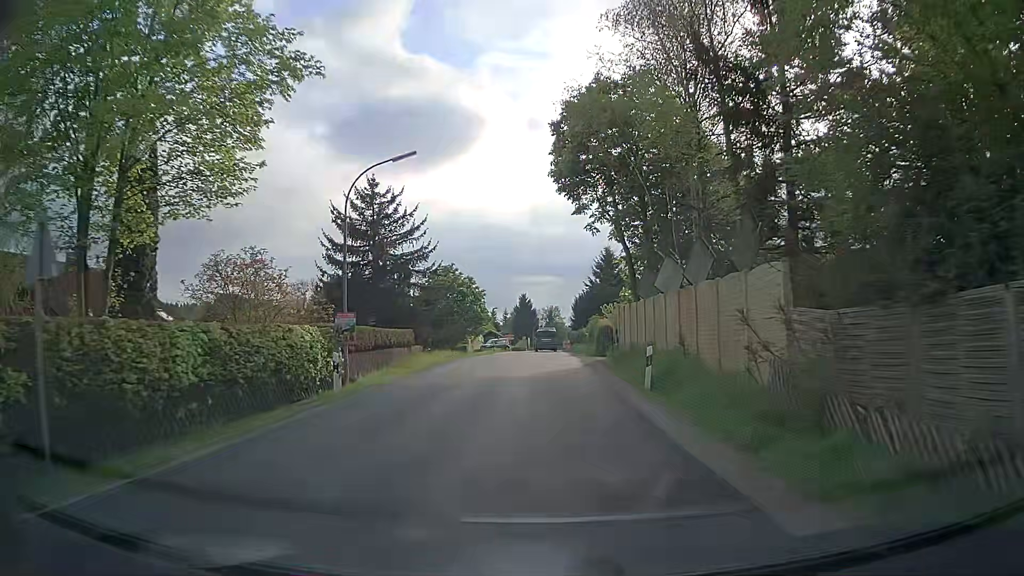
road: secondary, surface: asphalt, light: Day
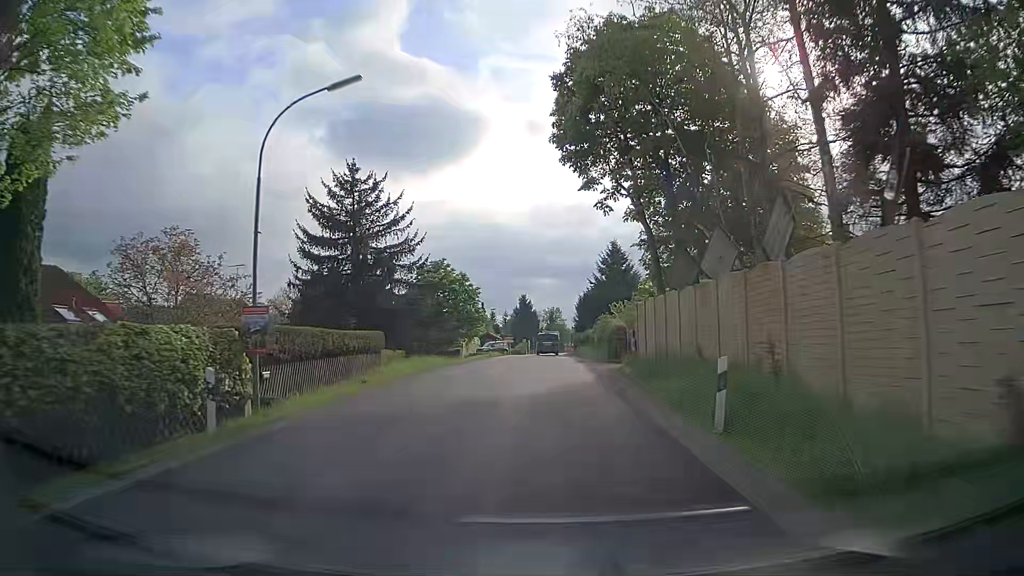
(0.0, +6.1) m; 0°
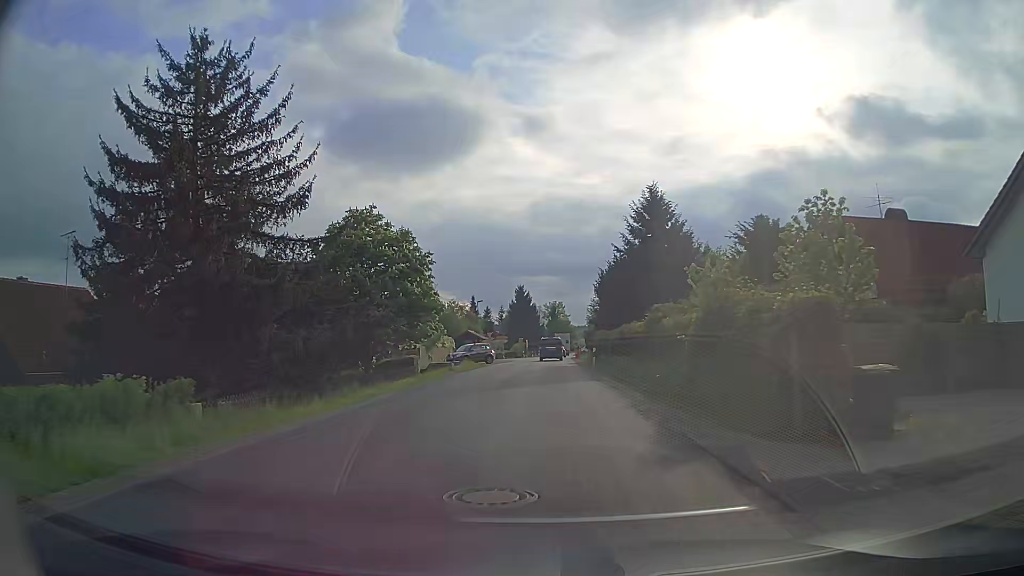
(-0.1, +24.1) m; -1°
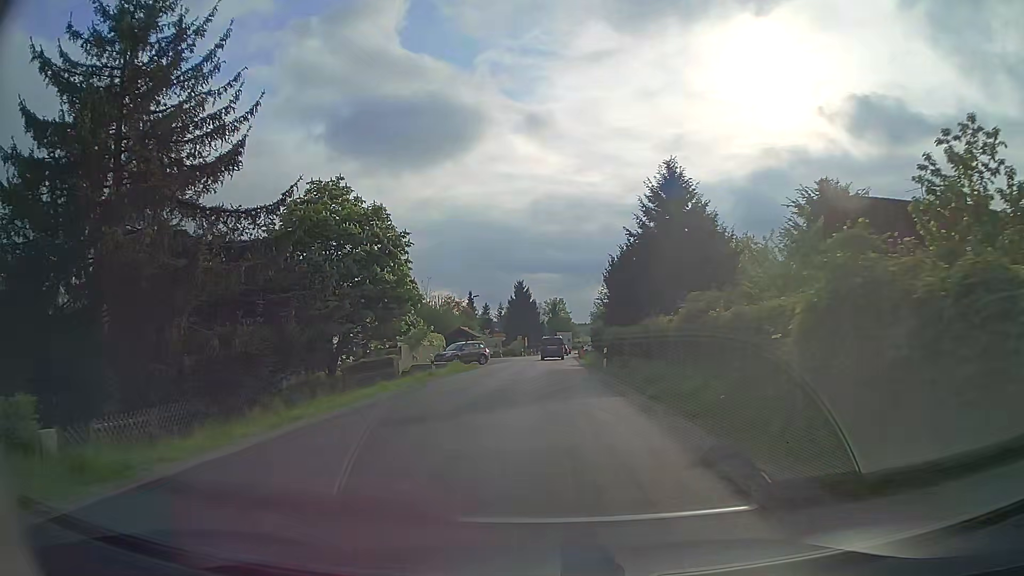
(0.0, +5.8) m; 0°
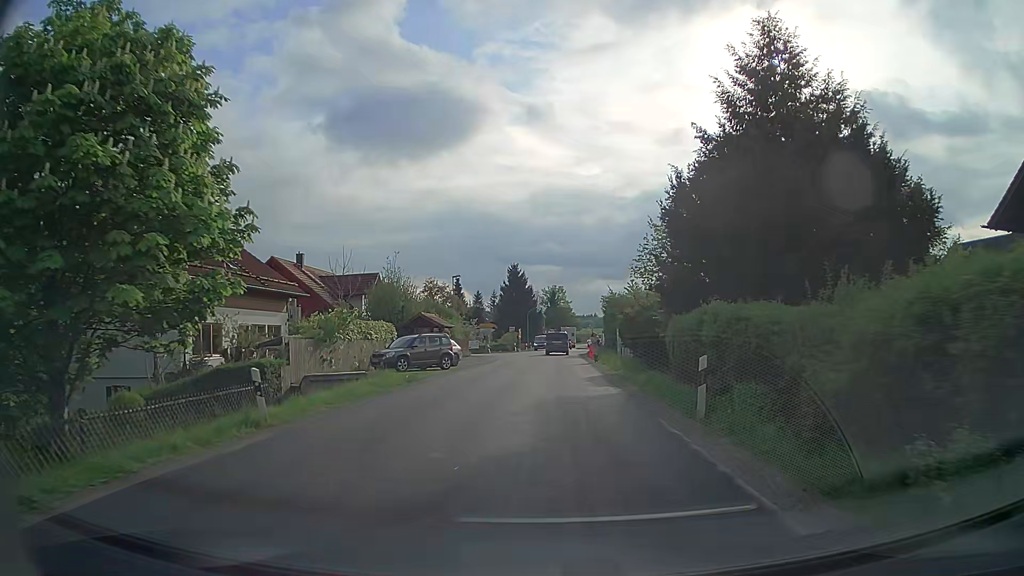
(0.0, +17.1) m; 0°
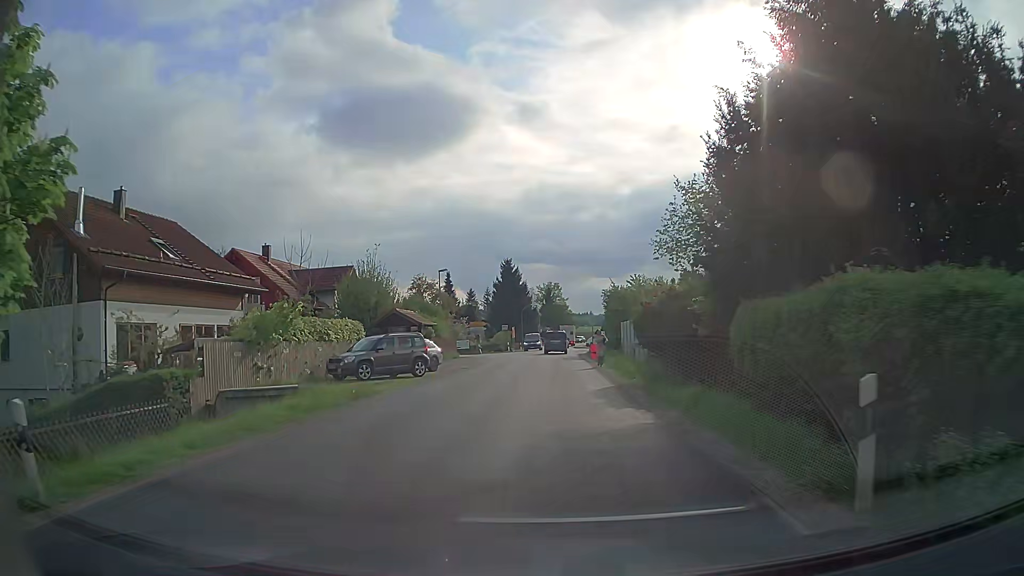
(0.0, +5.7) m; 0°
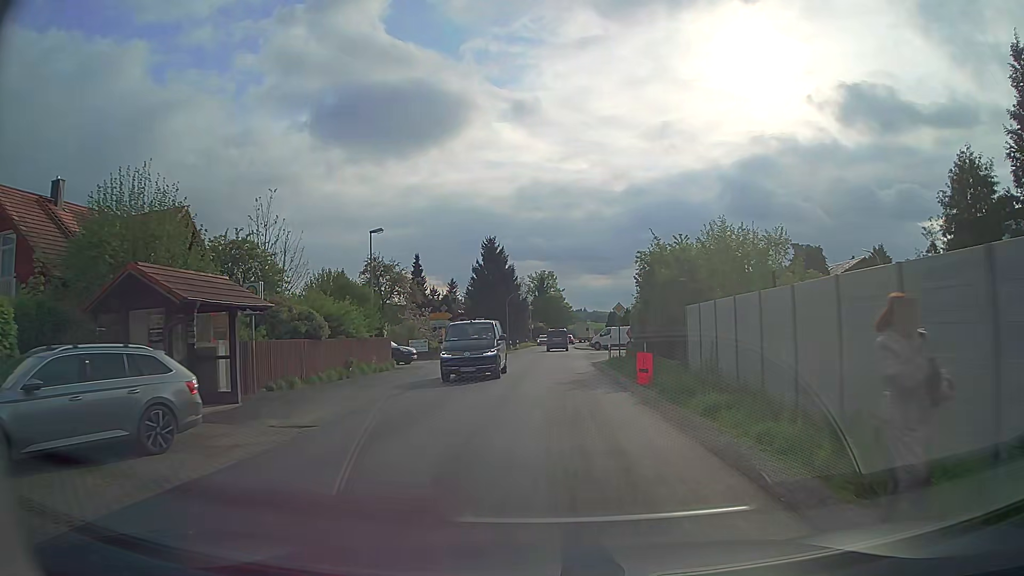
(+0.2, +22.4) m; 0°
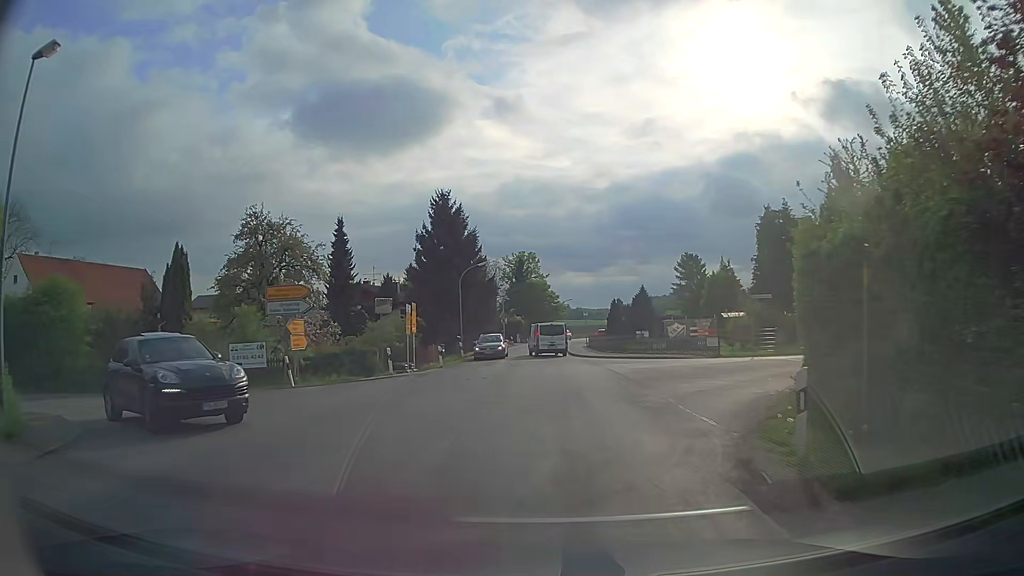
(+0.6, +28.1) m; +1°
(0, +10) (0, +20) (0, +30) (0, +40) (0, +50) (+1, +60) (+1, +70) (+2, +80) (+4, +90) (+7, +99) m
